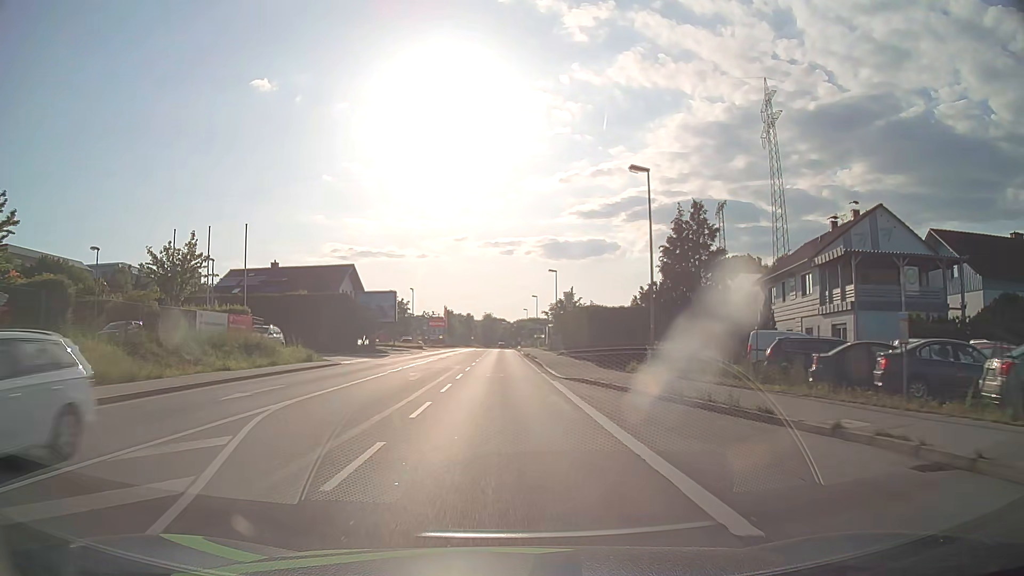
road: primary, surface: asphalt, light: Day
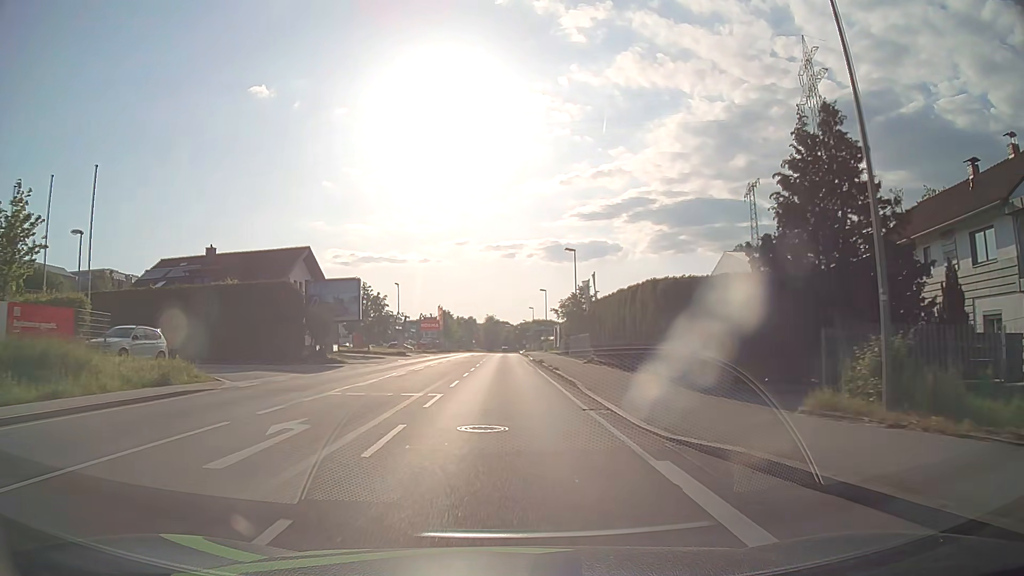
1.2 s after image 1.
(-0.1, +16.1) m; 0°
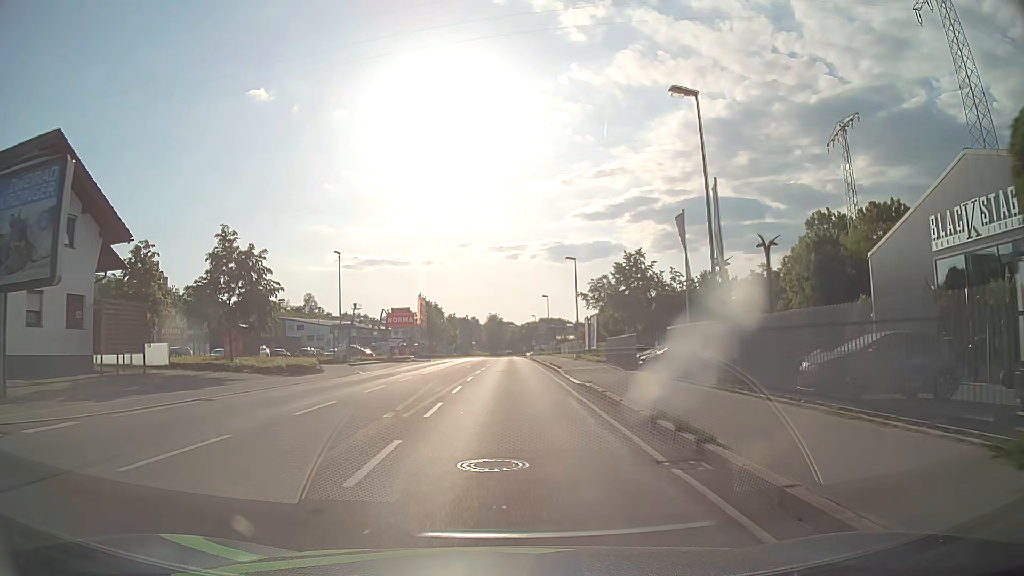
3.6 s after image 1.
(-0.2, +32.2) m; -1°
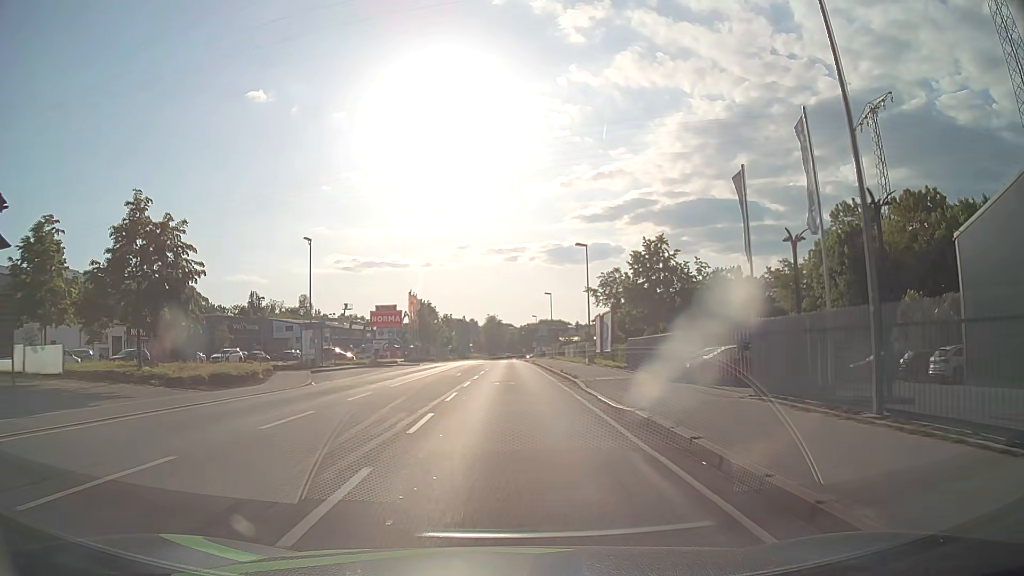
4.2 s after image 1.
(0.0, +8.1) m; 0°
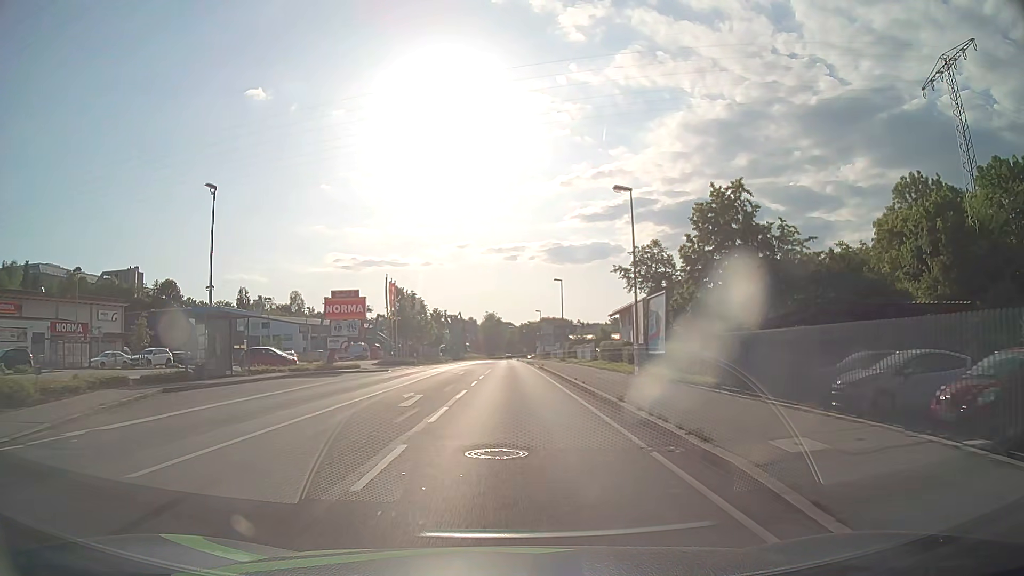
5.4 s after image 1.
(0.0, +16.1) m; 0°
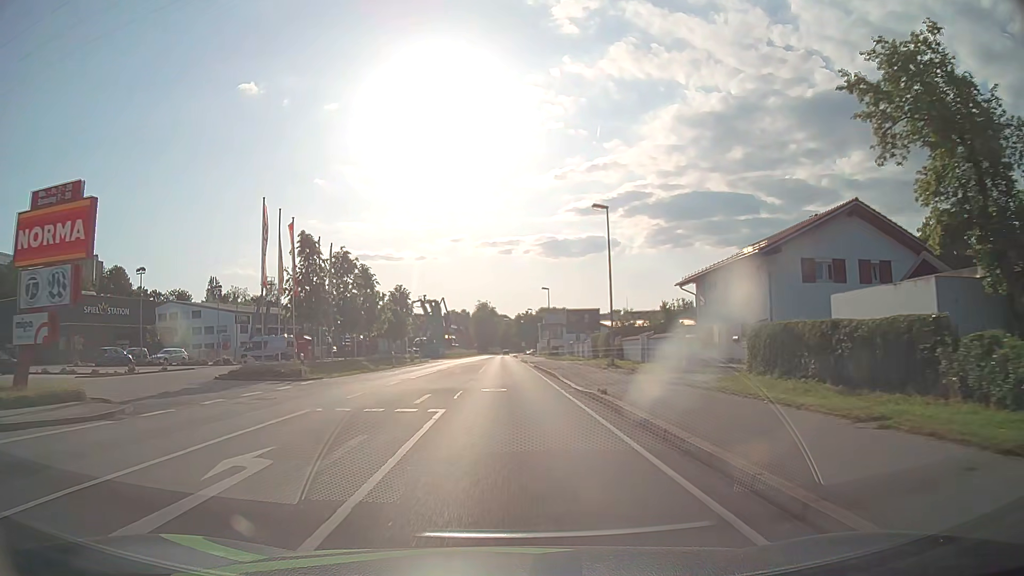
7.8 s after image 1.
(+0.2, +32.3) m; 0°
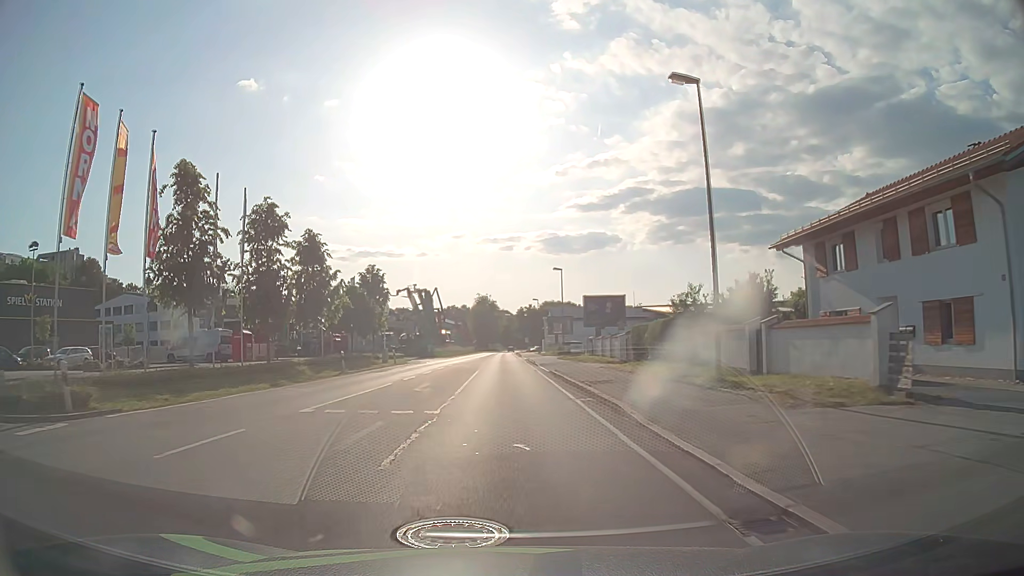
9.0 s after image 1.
(0.0, +16.3) m; 0°
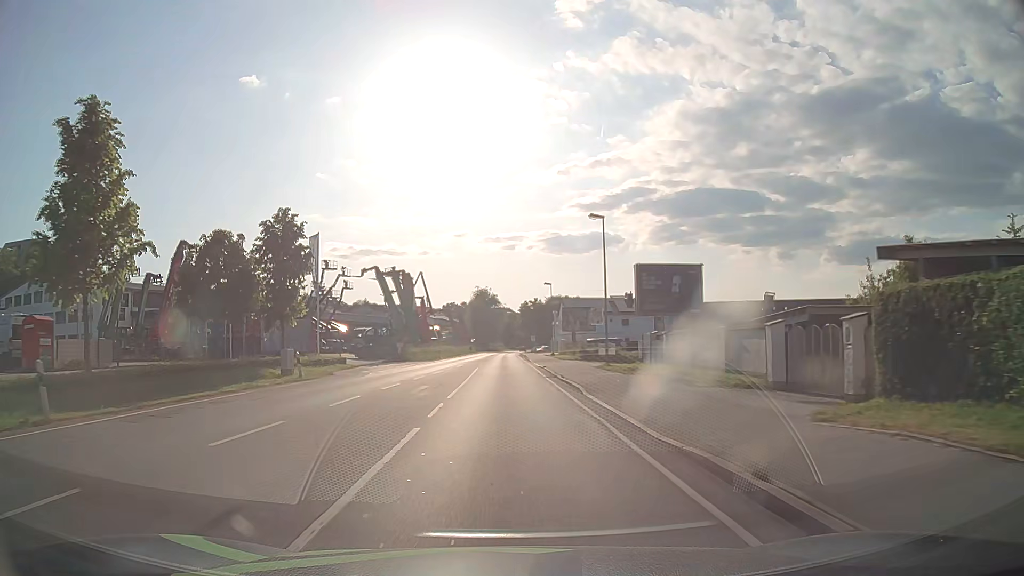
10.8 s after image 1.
(0.0, +24.4) m; 0°
(0, +10) (0, +20) (0, +30) (0, +40) (0, +50) (0, +60) (0, +70) (0, +80) (0, +90) (0, +100) m
